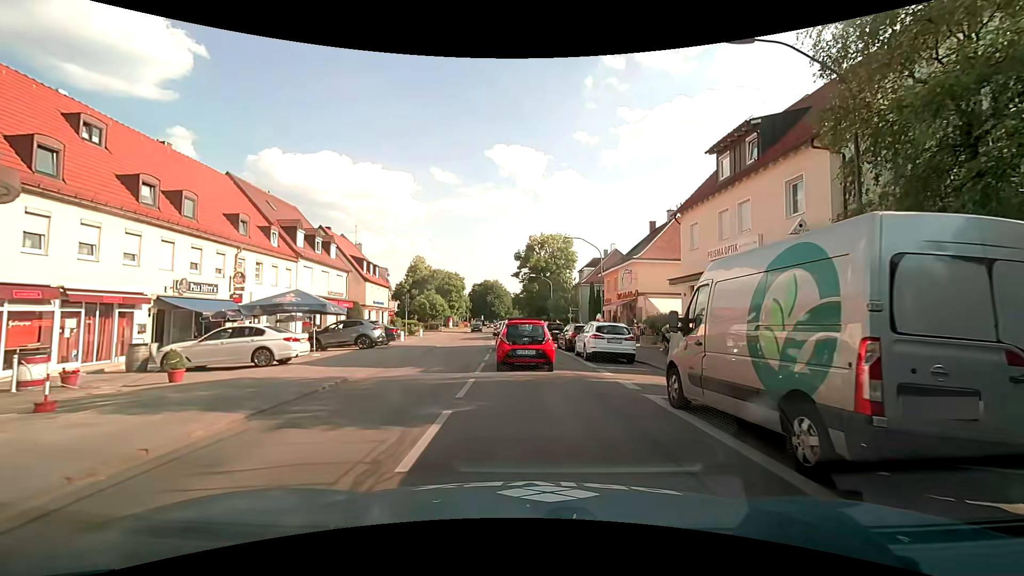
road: secondary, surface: asphalt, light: Day
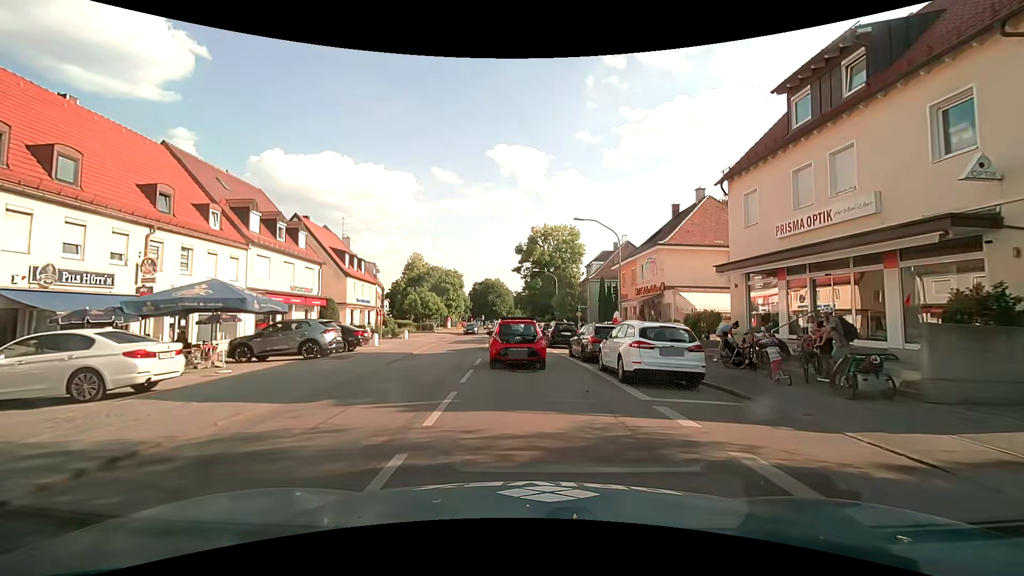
(0.0, +7.0) m; -1°
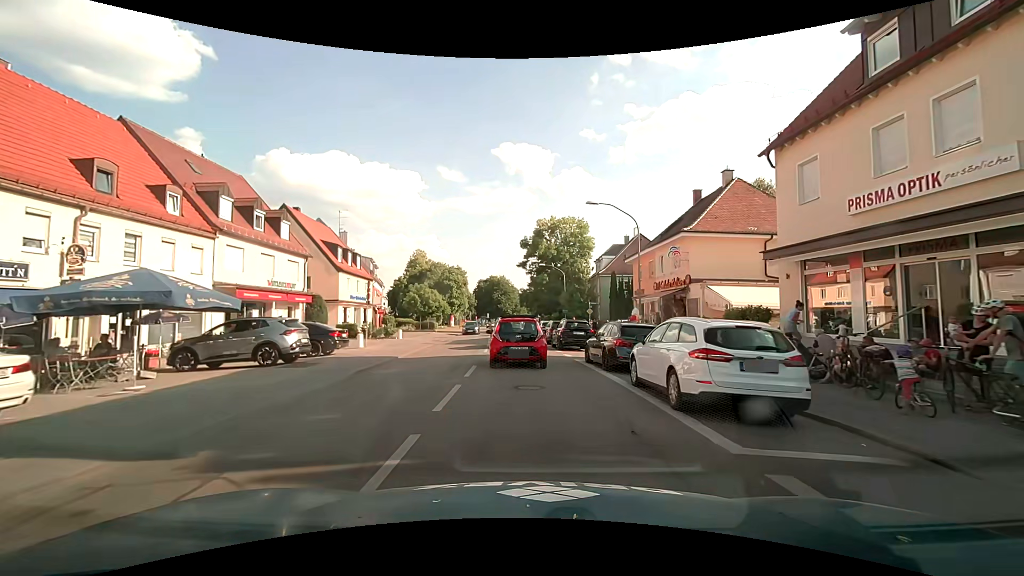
(0.0, +3.9) m; -1°
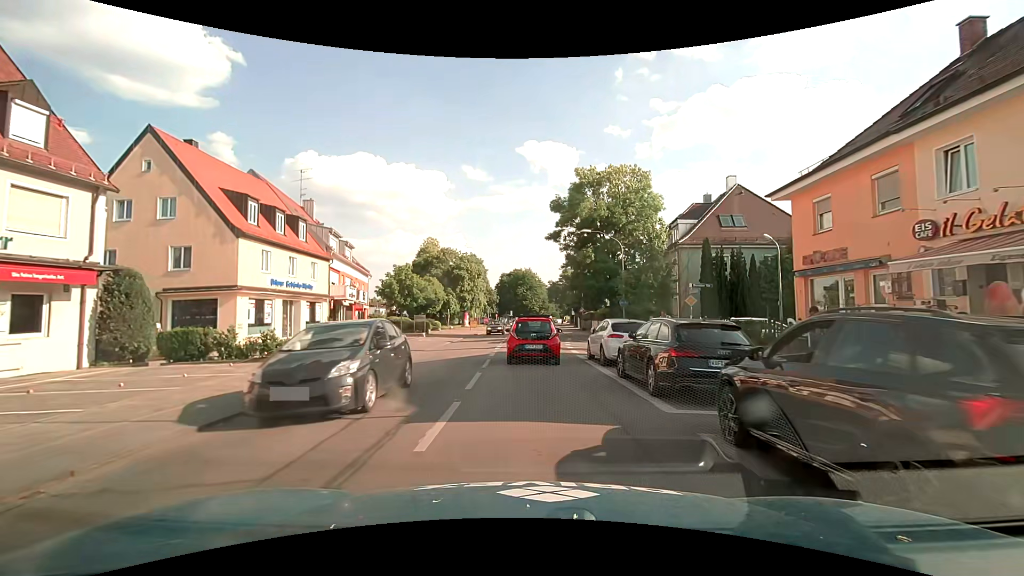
(-0.5, +21.1) m; -3°
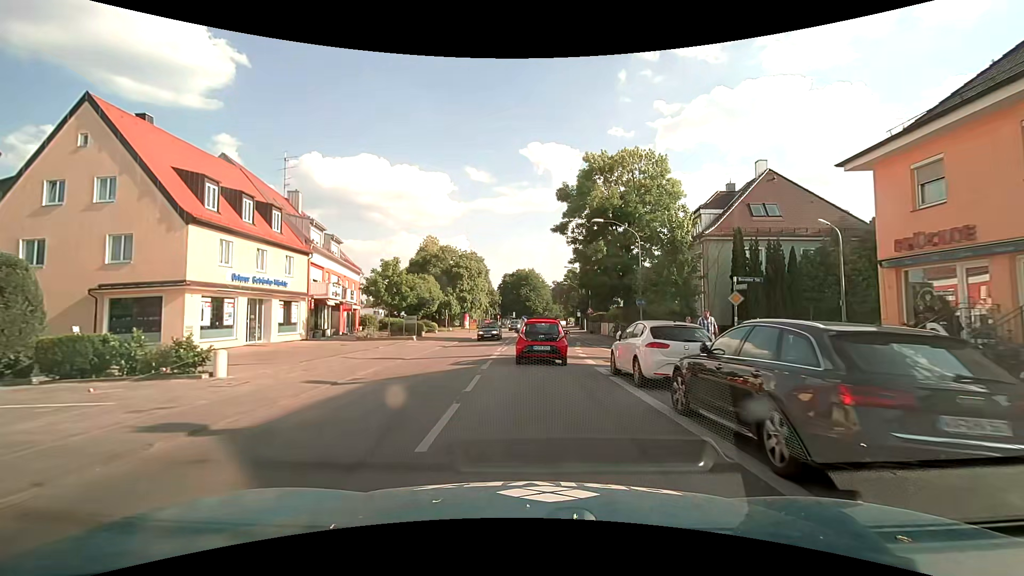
(0.0, +4.5) m; 0°
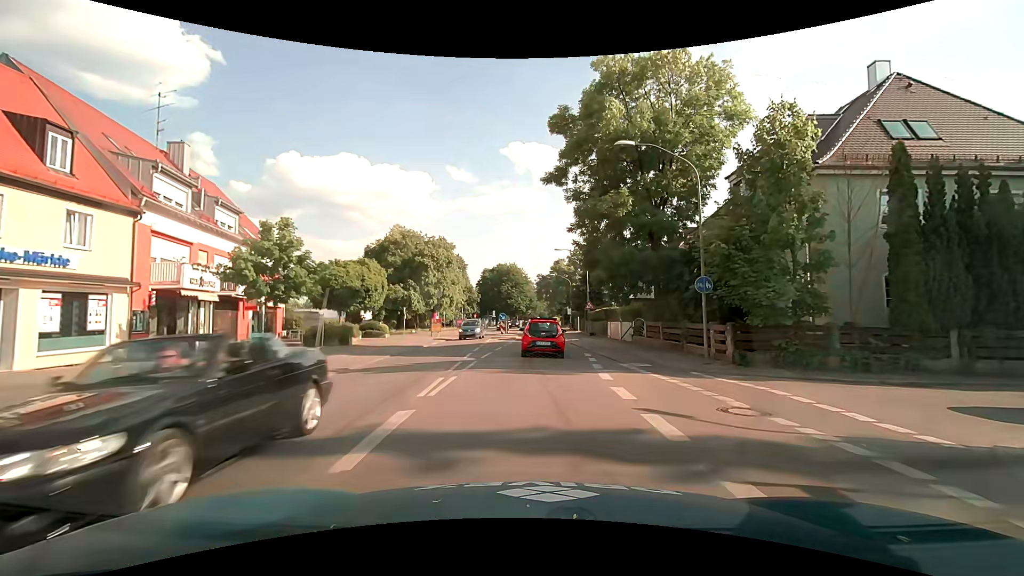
(+0.1, +14.2) m; +2°
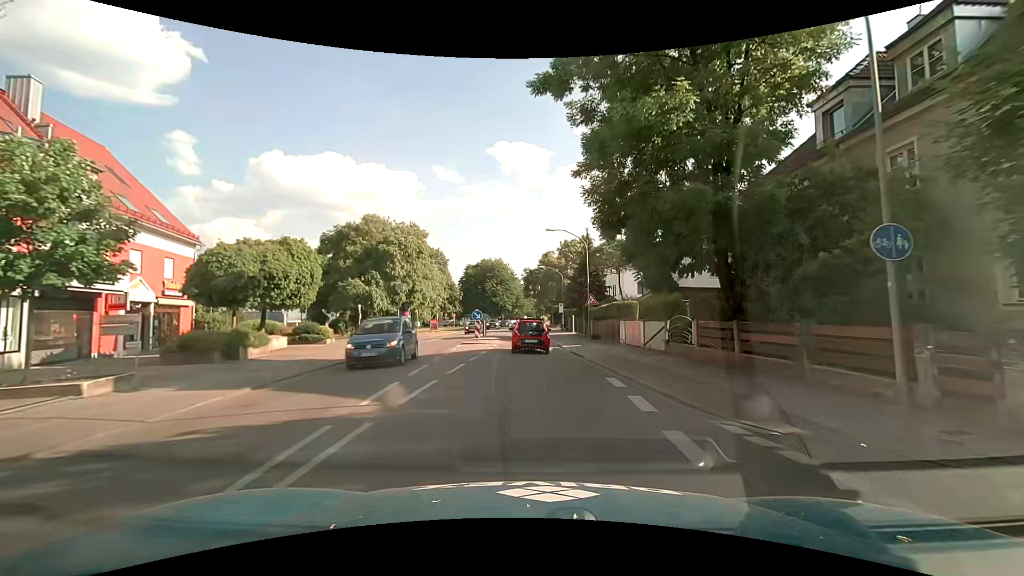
(+0.1, +10.0) m; +2°
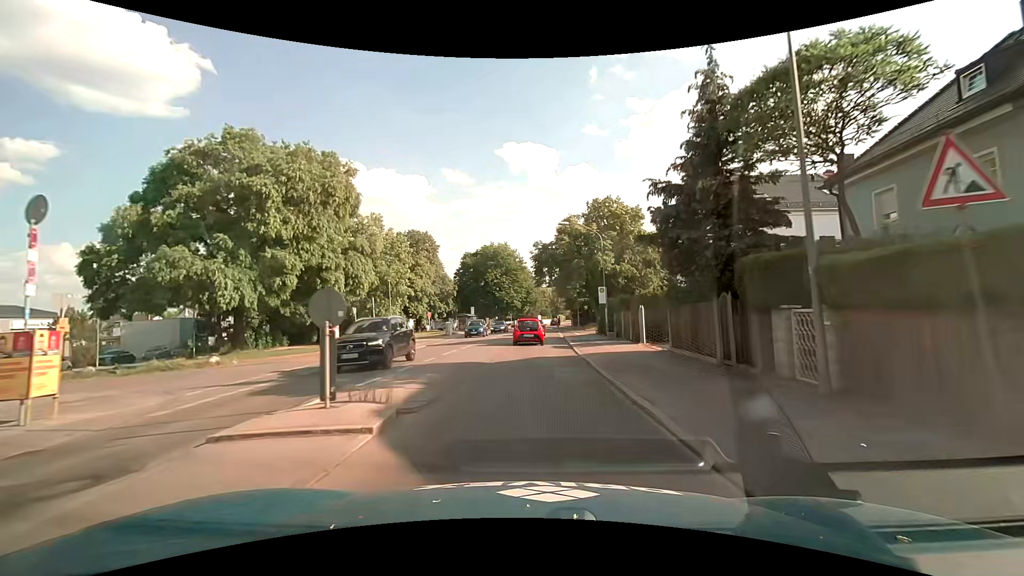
(-0.5, +28.3) m; -2°
(0, +10) (0, +20) (0, +30) (0, +40) (0, +50) (0, +60) (0, +70) (+1, +80) (+2, +90) (+4, +100) m
